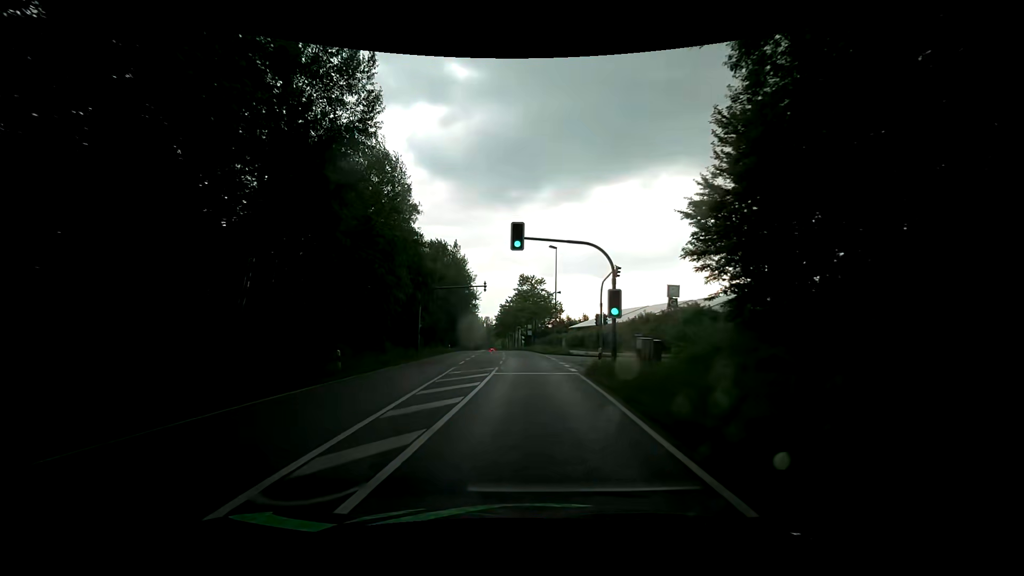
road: secondary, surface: asphalt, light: Day
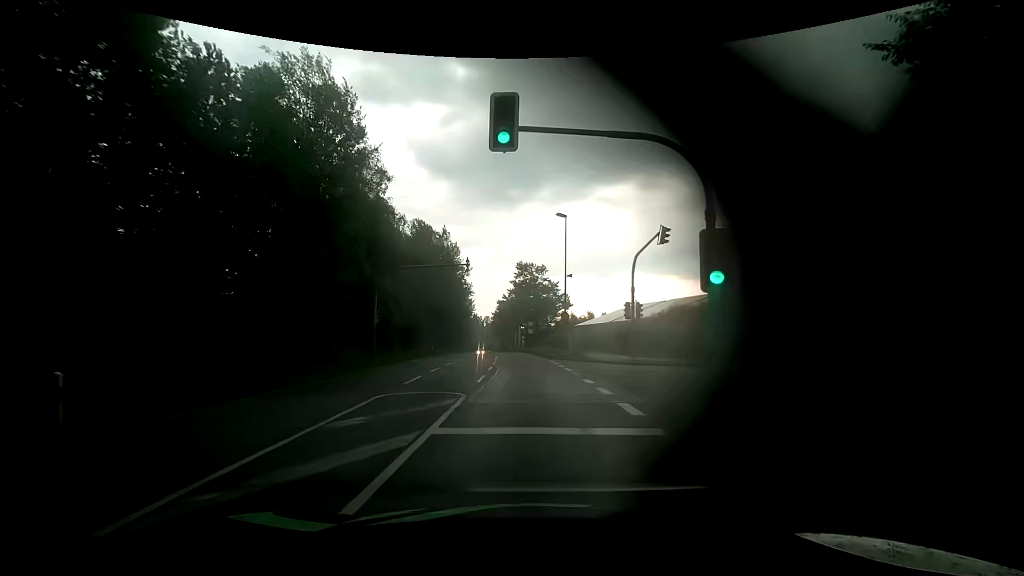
(-0.1, +12.5) m; -1°
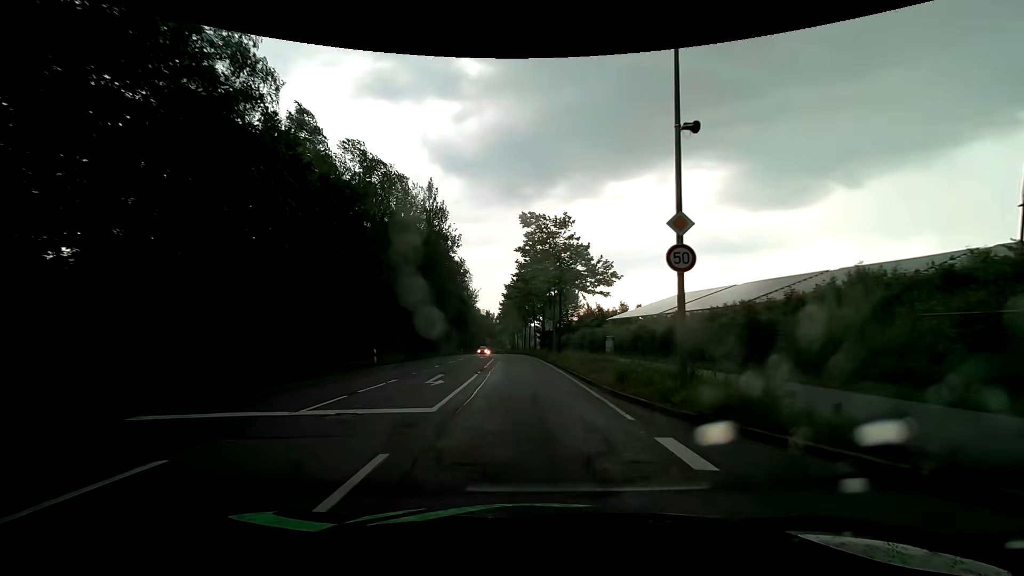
(-0.1, +25.1) m; -1°
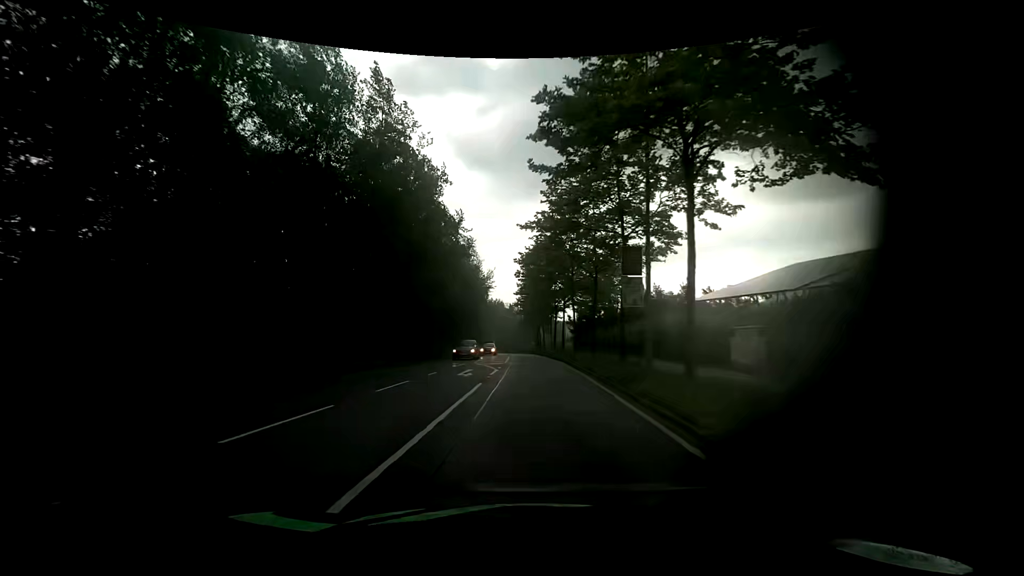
(-0.8, +26.1) m; -3°
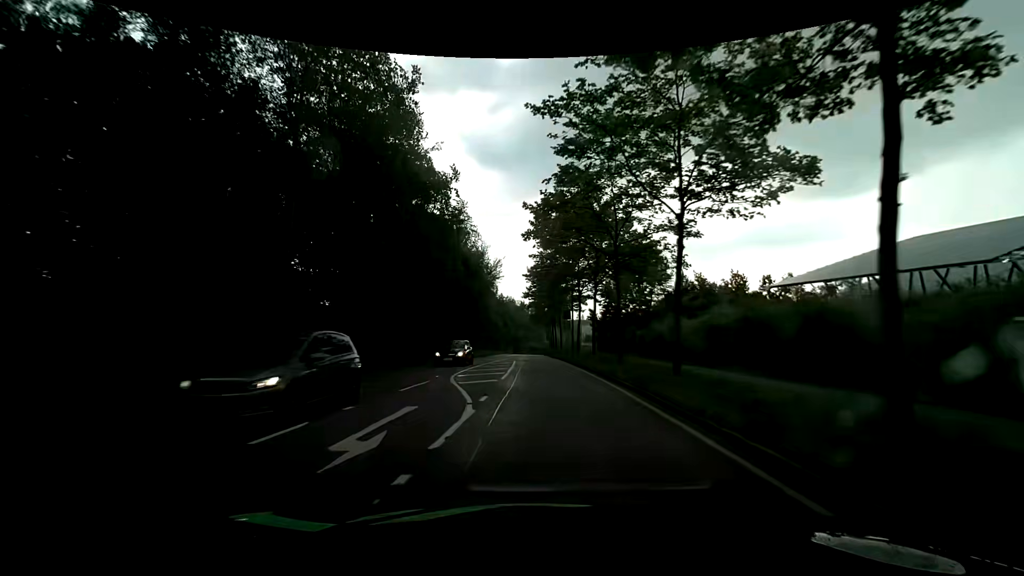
(-0.1, +13.4) m; -1°
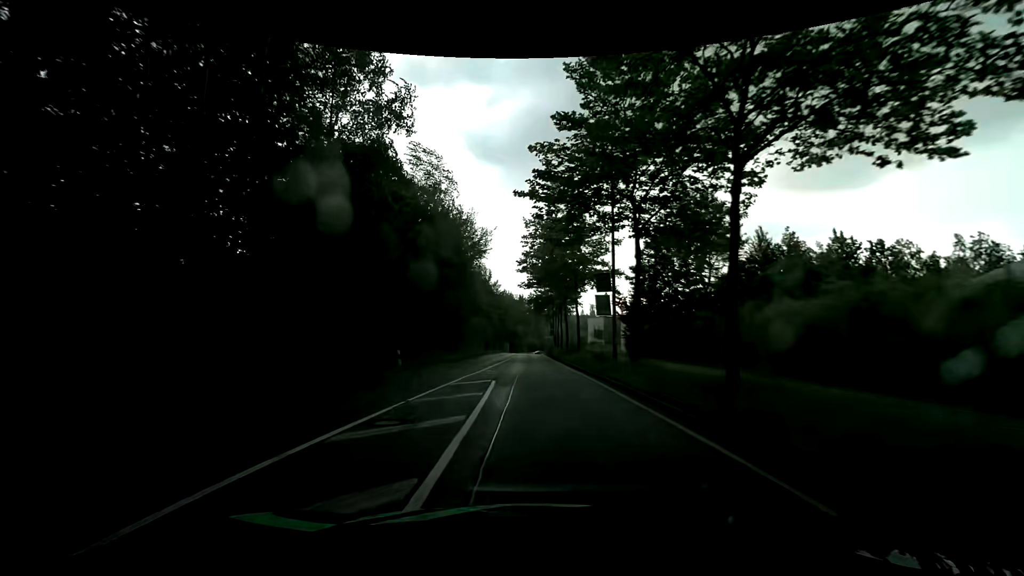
(-0.1, +20.1) m; 0°
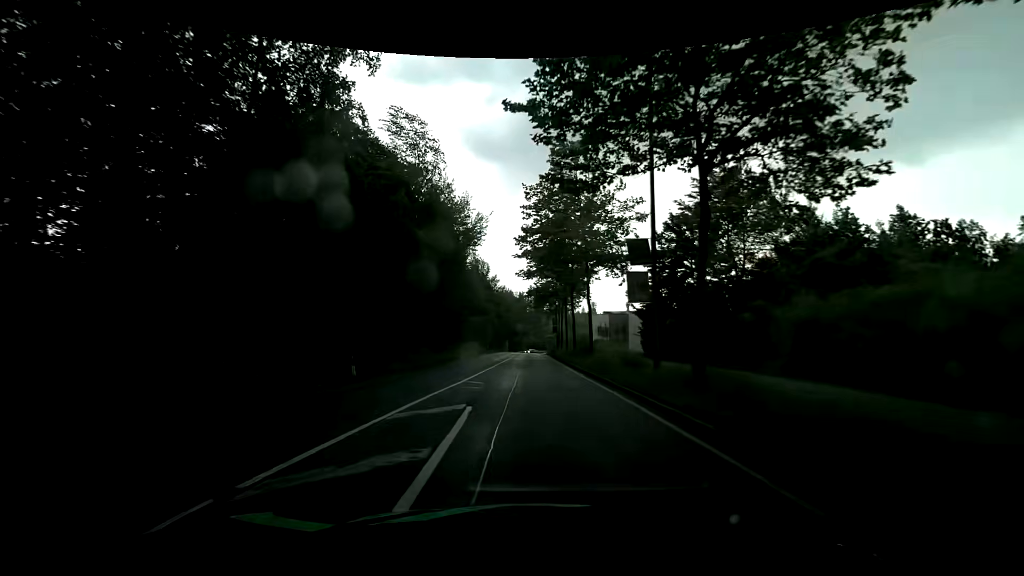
(0.0, +6.5) m; 0°
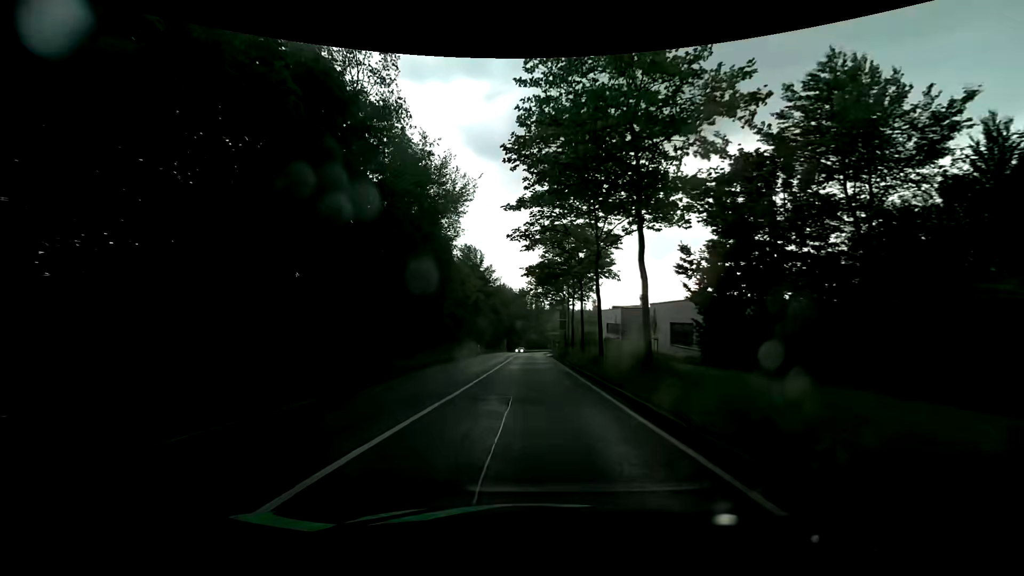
(+0.1, +12.7) m; +1°
(0, +10) (0, +20) (0, +30) (0, +40) (0, +50) (0, +60) (0, +70) (0, +80) (0, +90) (0, +100) m
